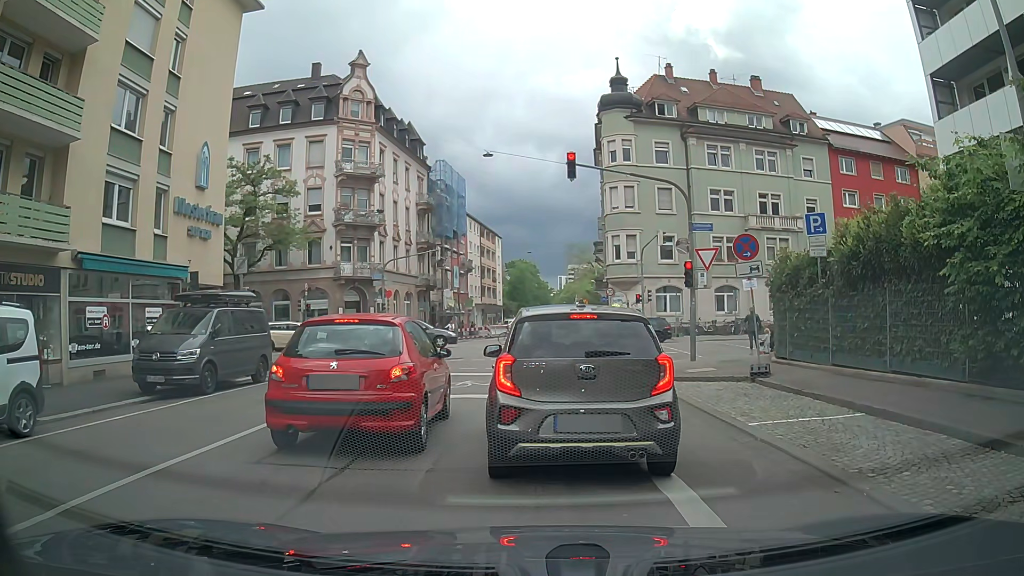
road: residential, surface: asphalt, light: Day
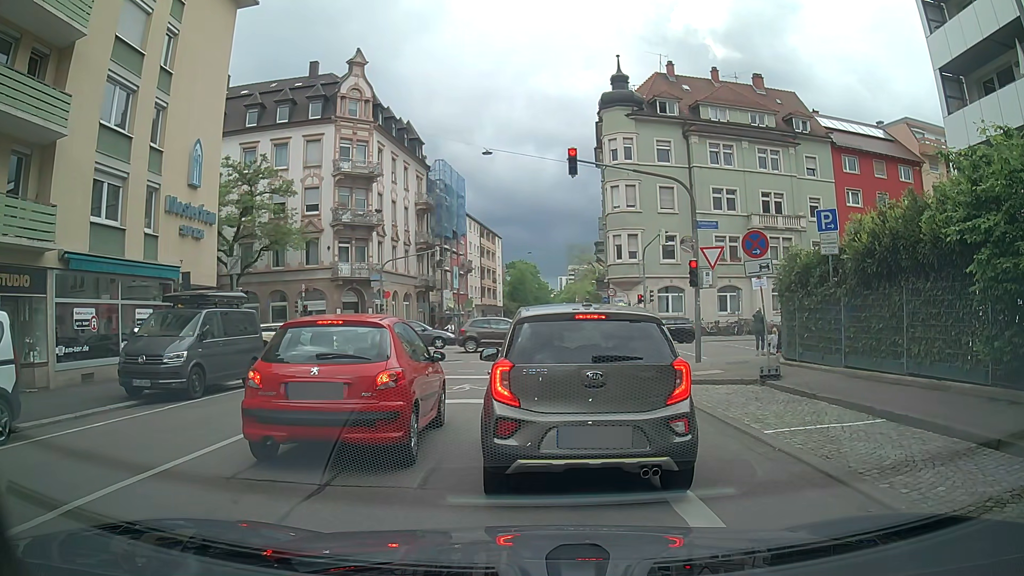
(0.0, +0.6) m; 0°
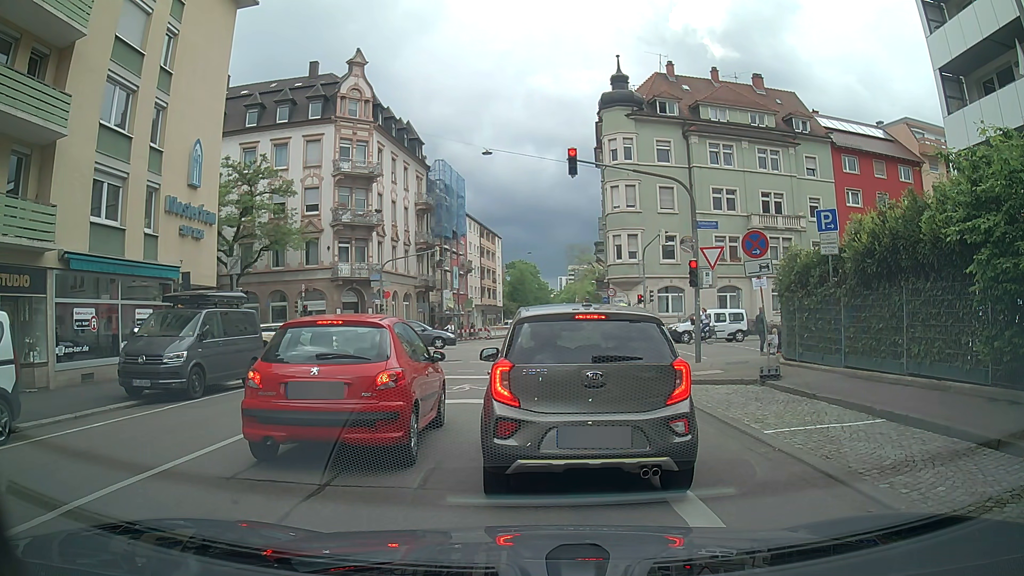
(0.0, +0.1) m; 0°
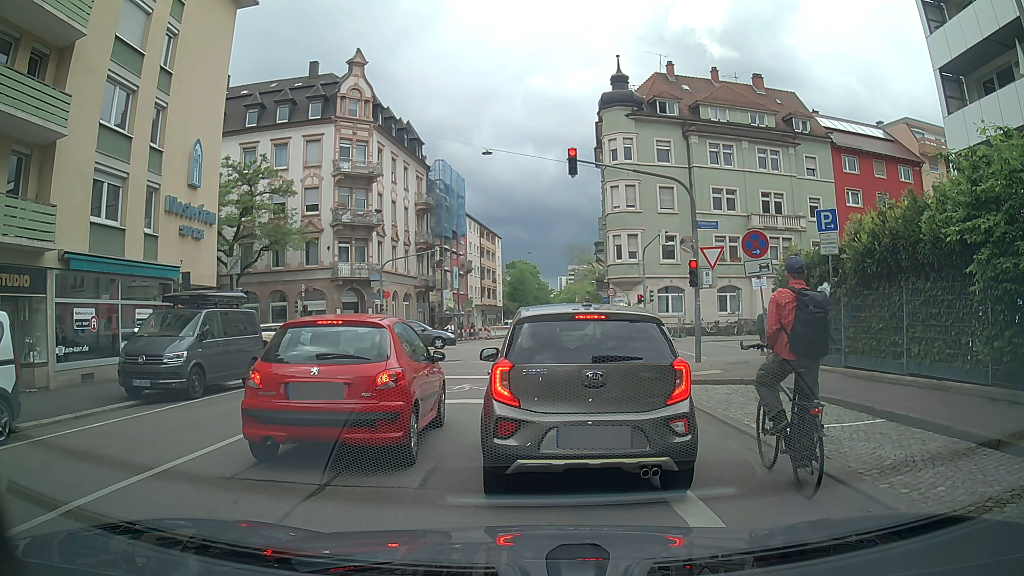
(0.0, 0.0) m; 0°
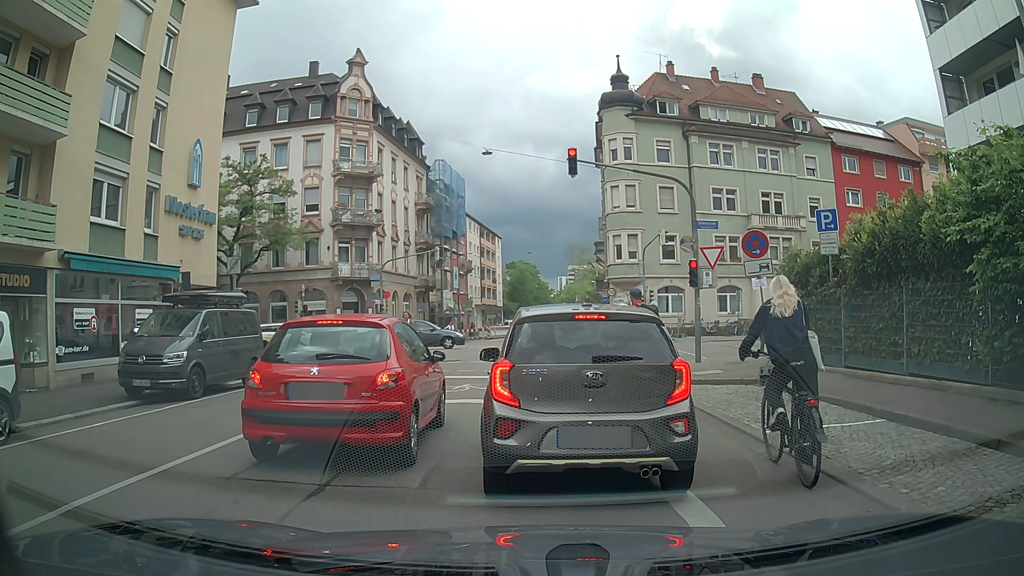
(0.0, 0.0) m; 0°
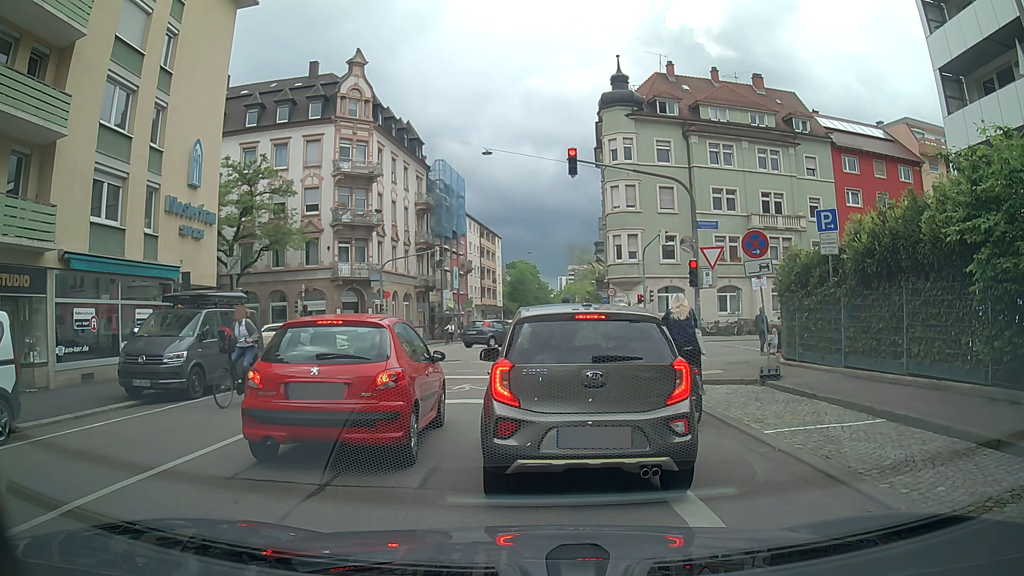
(0.0, 0.0) m; 0°
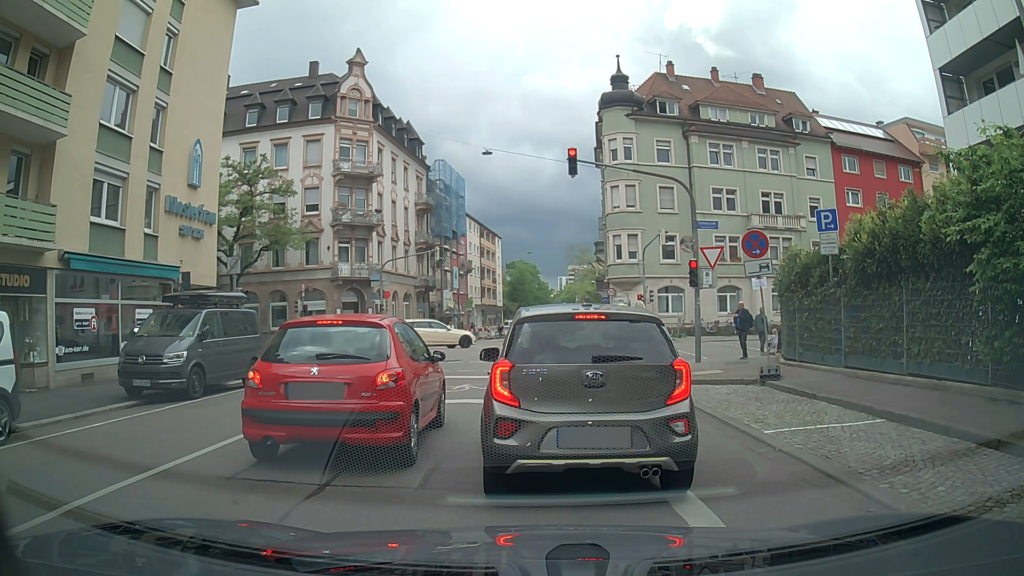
(0.0, 0.0) m; 0°
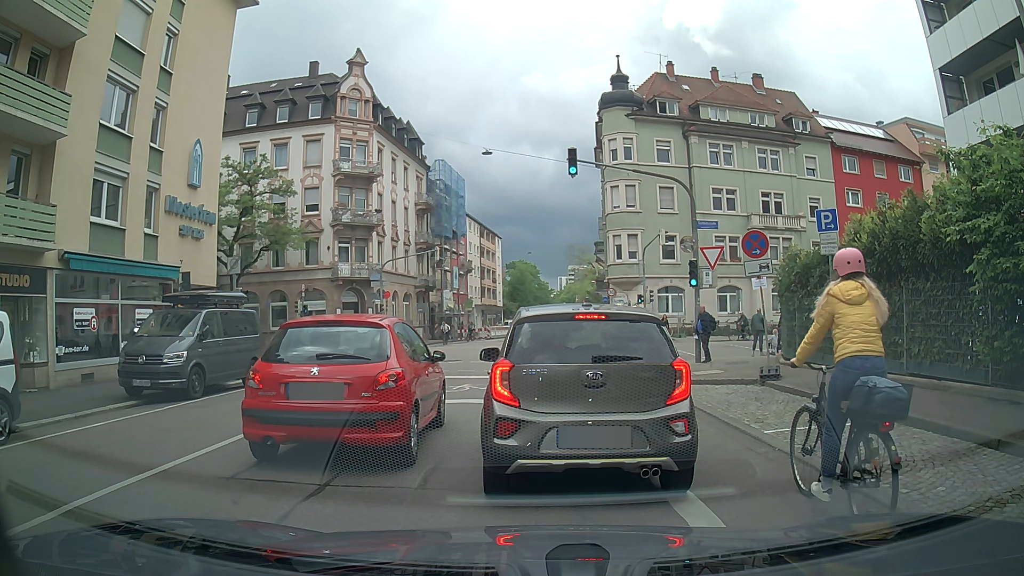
(0.0, 0.0) m; 0°
